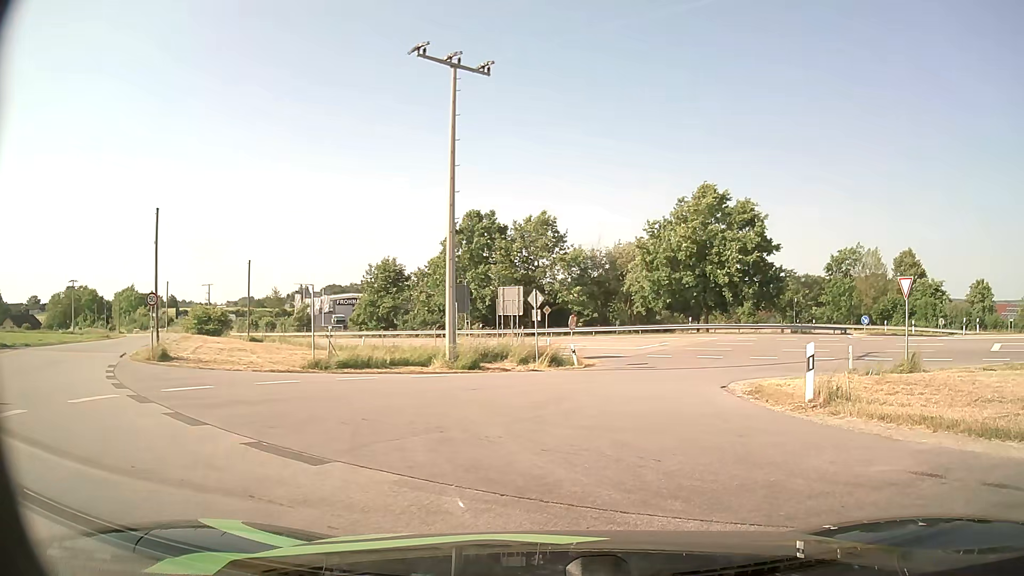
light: Day
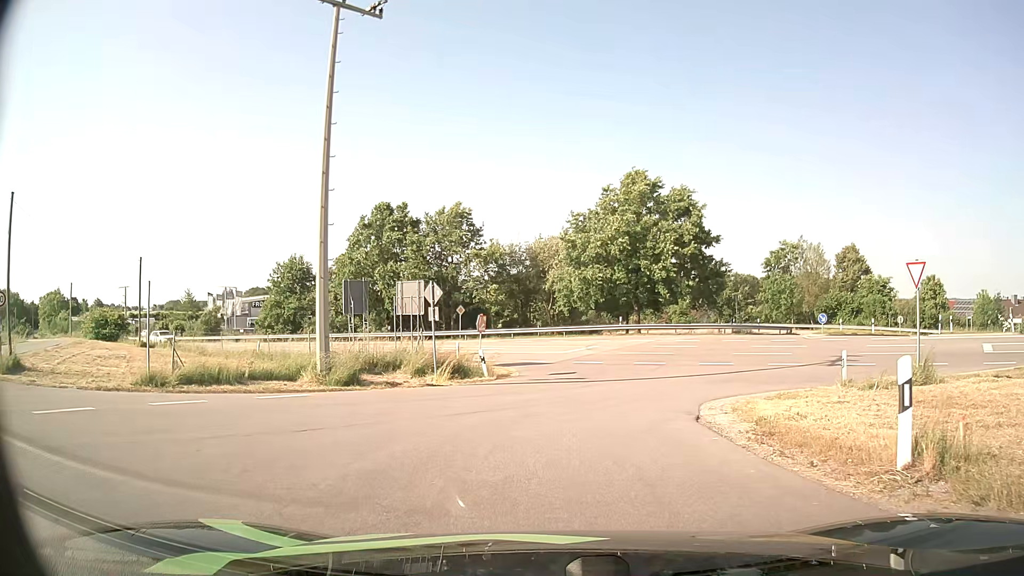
(+0.5, +5.8) m; +6°
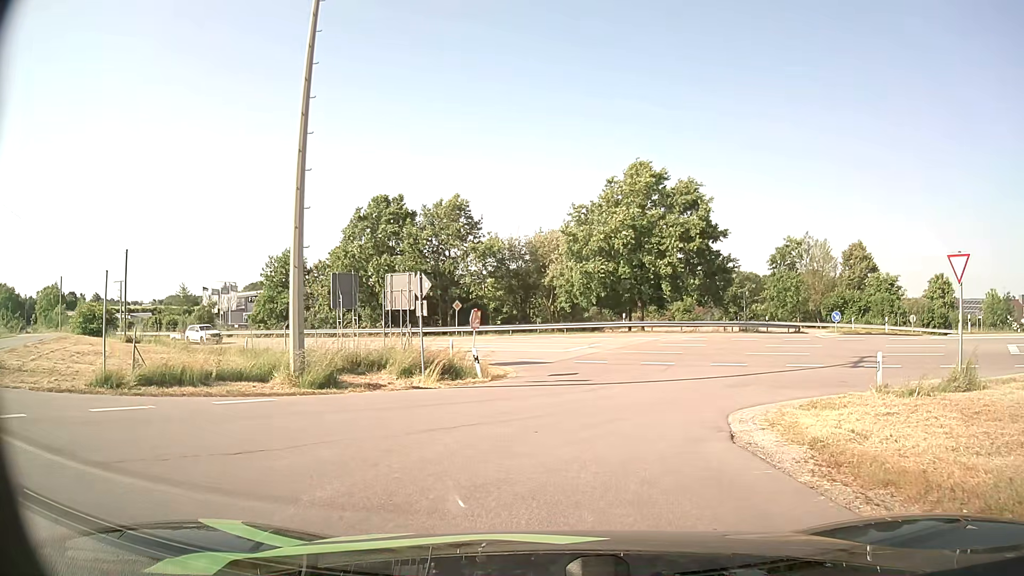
(0.0, +2.1) m; +1°
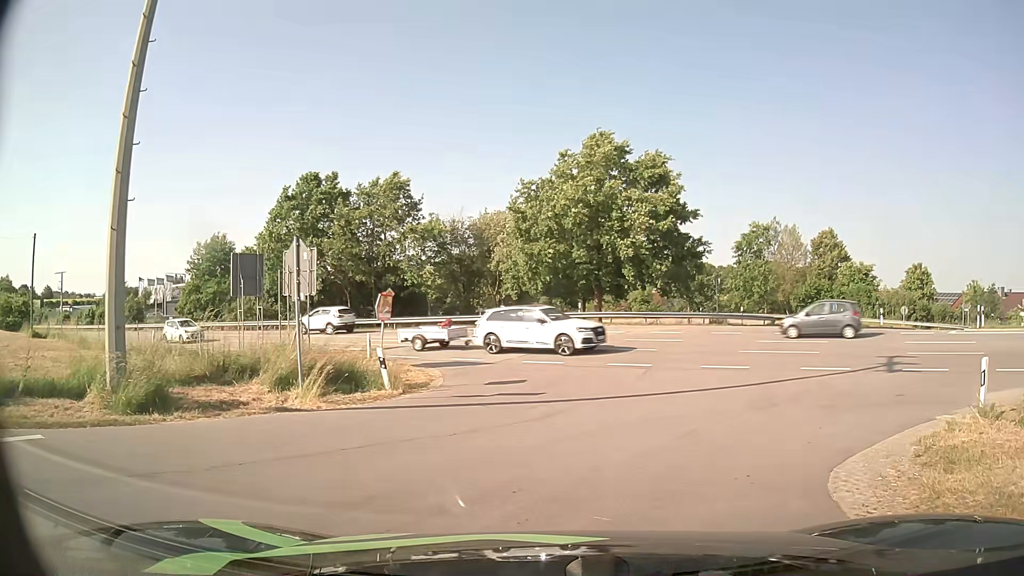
(+0.1, +6.2) m; +4°
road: unclassified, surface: asphalt
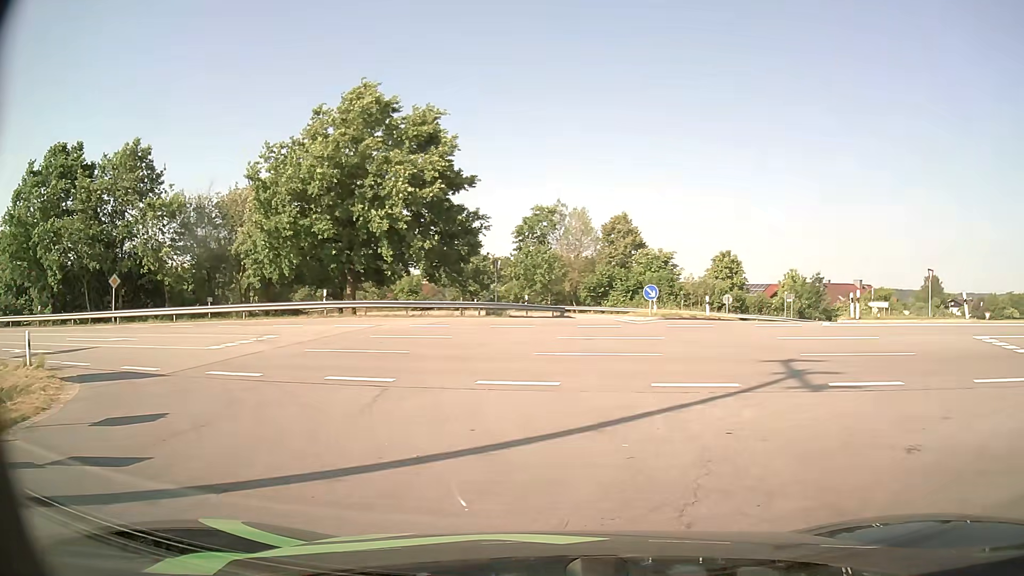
(+1.2, +8.0) m; +19°
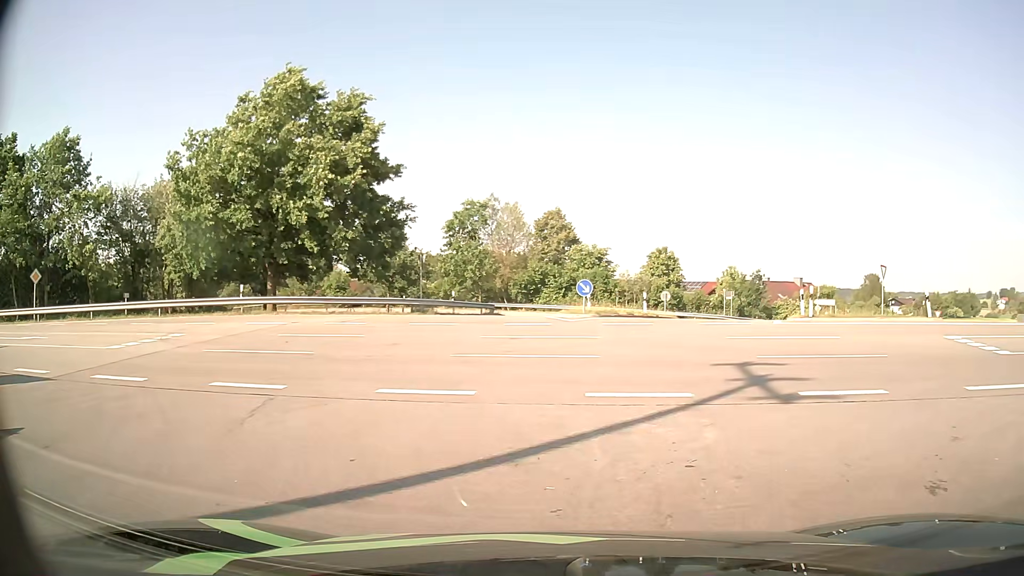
(+0.1, +1.9) m; +6°
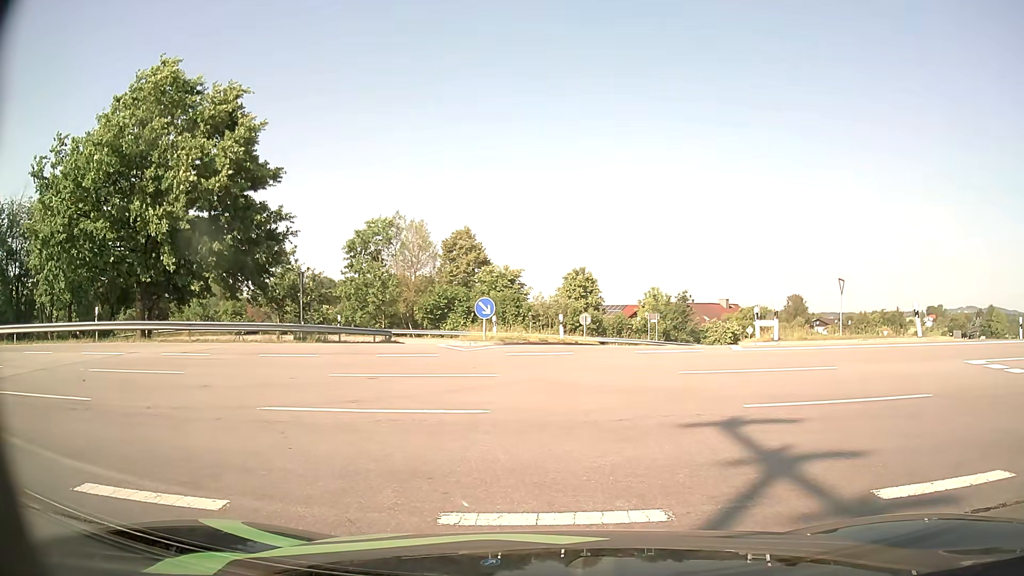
(+0.4, +4.8) m; +7°
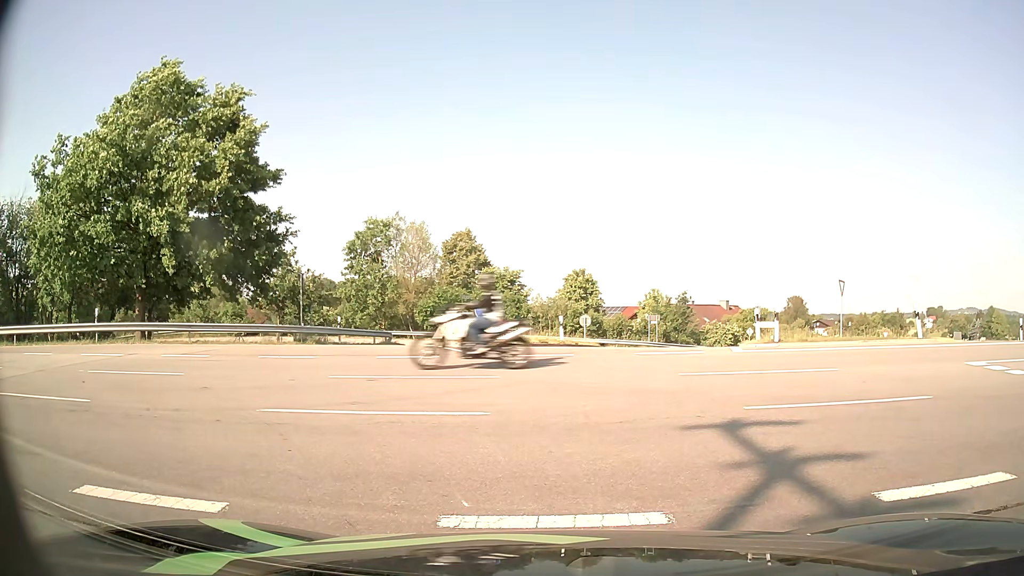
(0.0, +0.1) m; 0°
(-4, +9) (-13, +13) (-23, +14) (-33, +15) (-43, +14) (-53, +14) (-63, +13) (-73, +13) (-83, +12) (-93, +12) m
